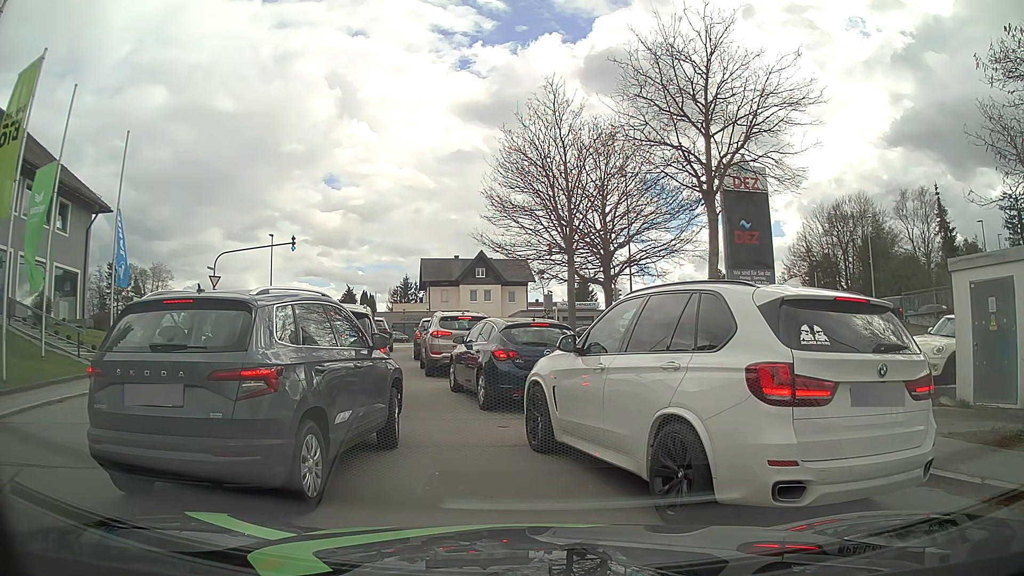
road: residential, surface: asphalt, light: Day
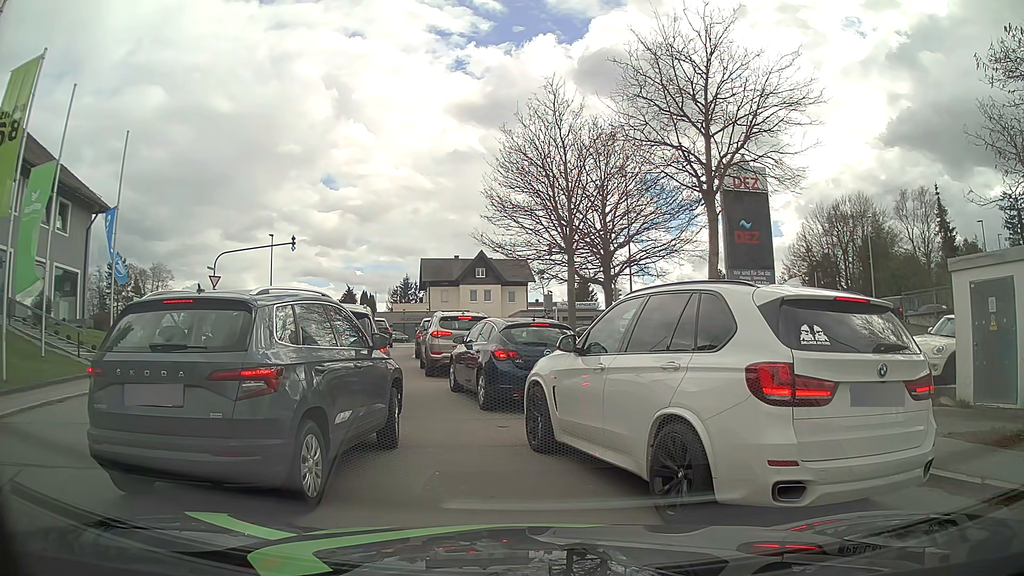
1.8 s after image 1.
(0.0, 0.0) m; 0°
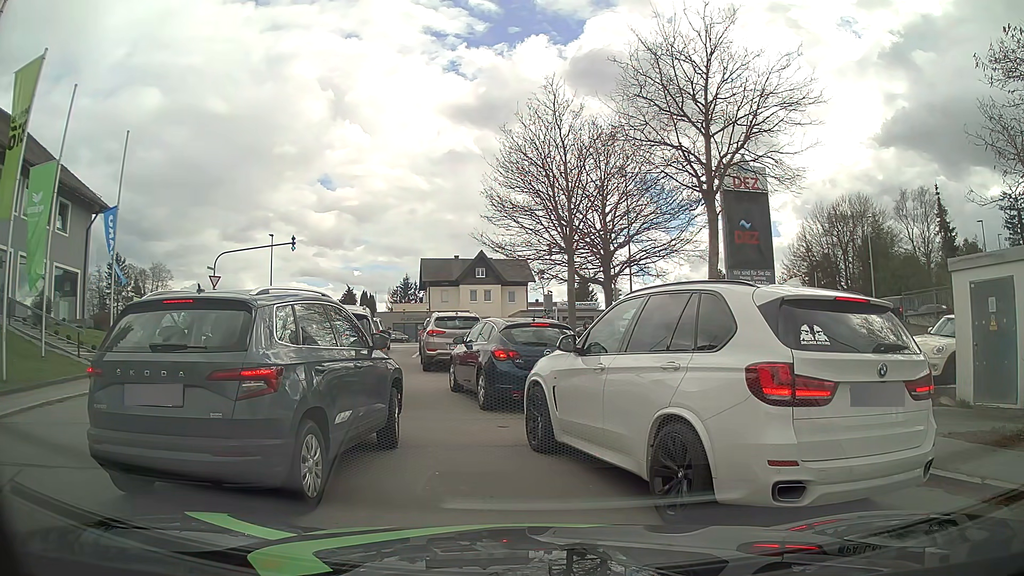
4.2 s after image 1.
(0.0, 0.0) m; 0°
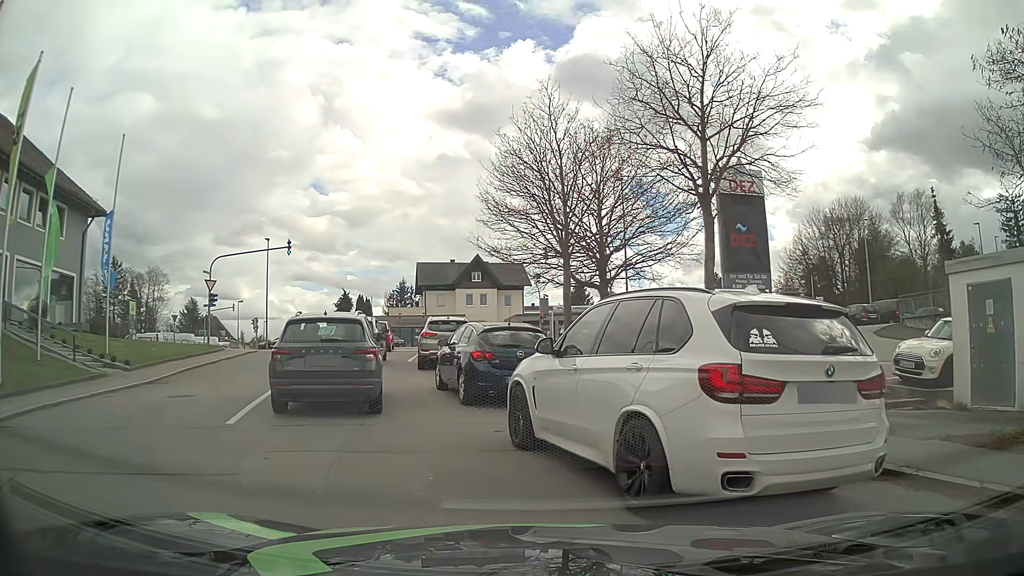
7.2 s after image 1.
(0.0, 0.0) m; 0°
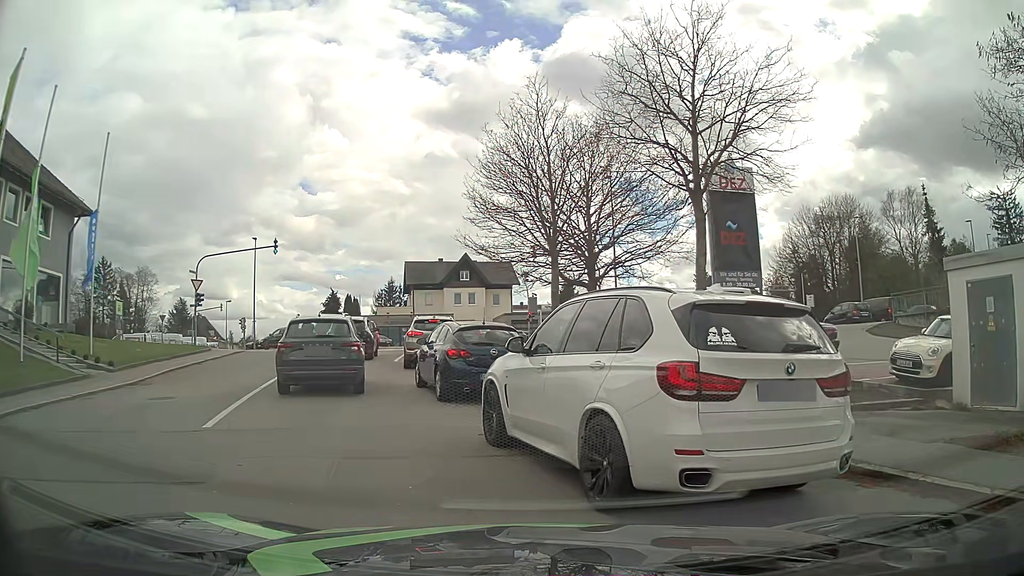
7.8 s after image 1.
(0.0, +0.4) m; 0°
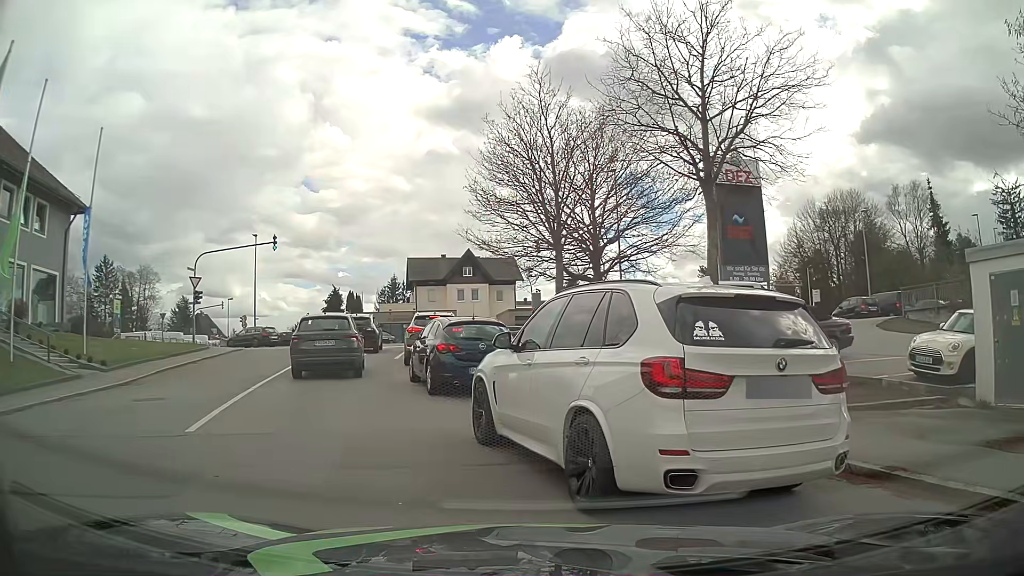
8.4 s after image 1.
(0.0, +0.7) m; 0°
